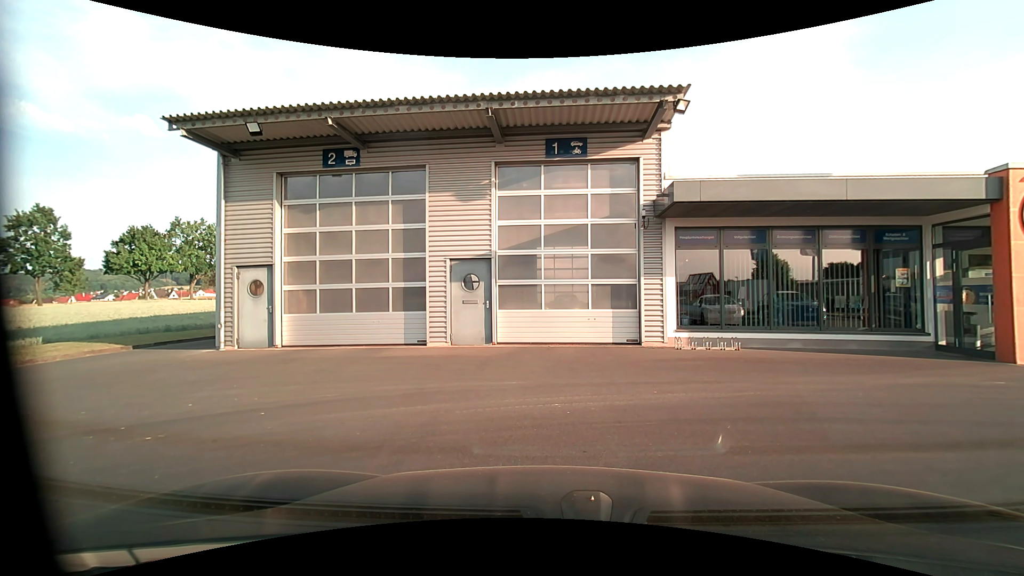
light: Day
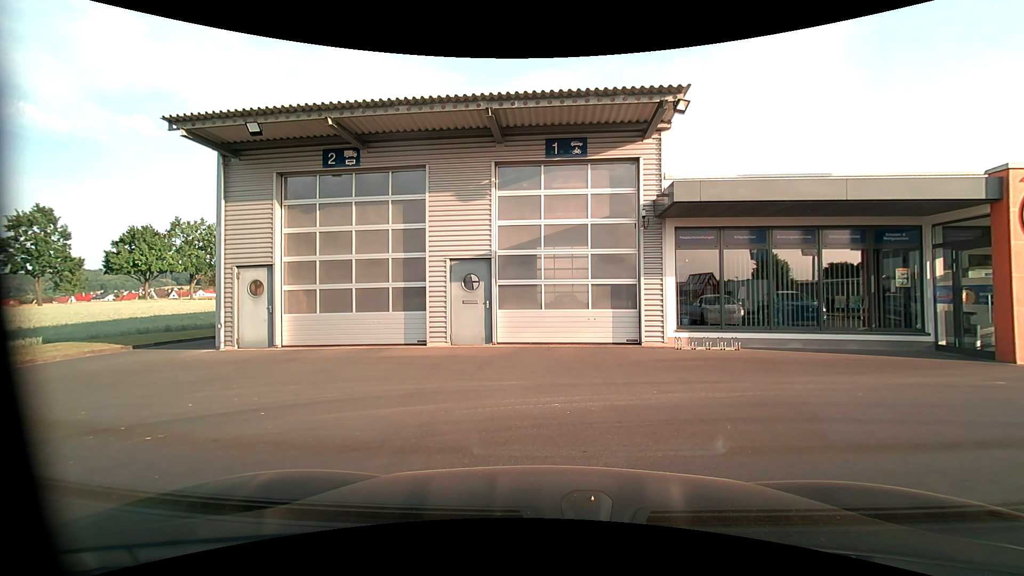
(0.0, 0.0) m; 0°
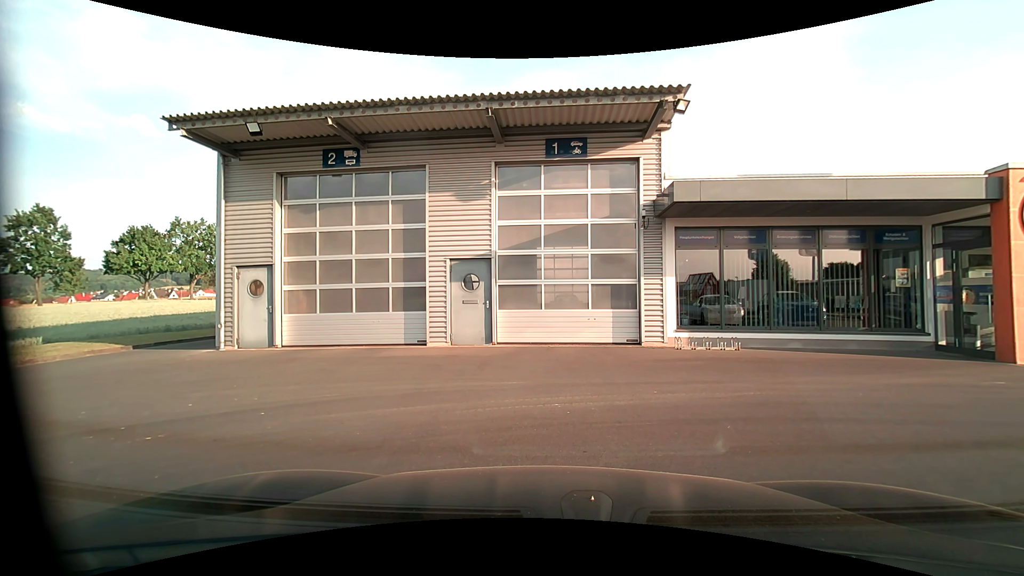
(0.0, 0.0) m; 0°
